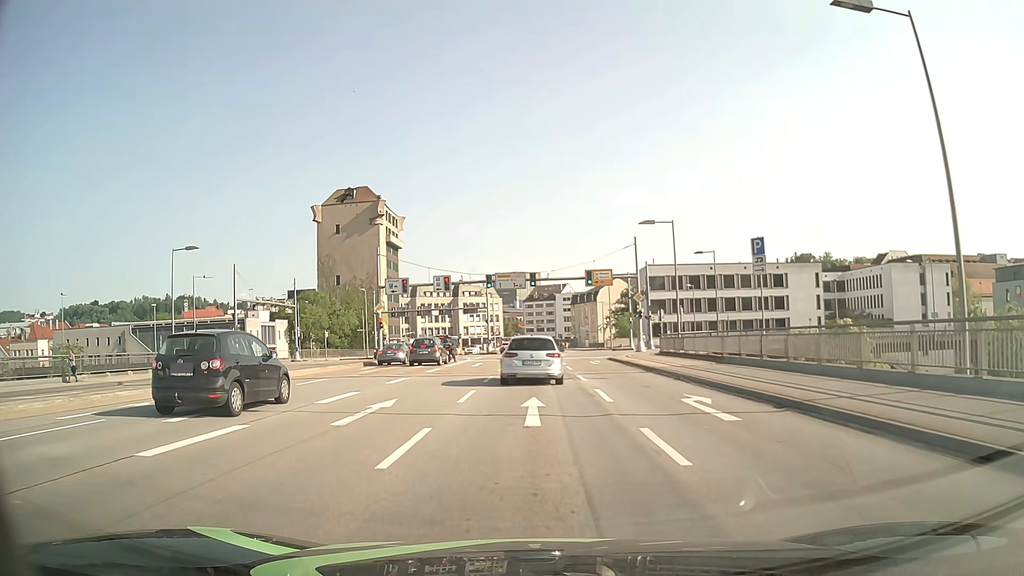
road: primary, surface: asphalt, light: Day
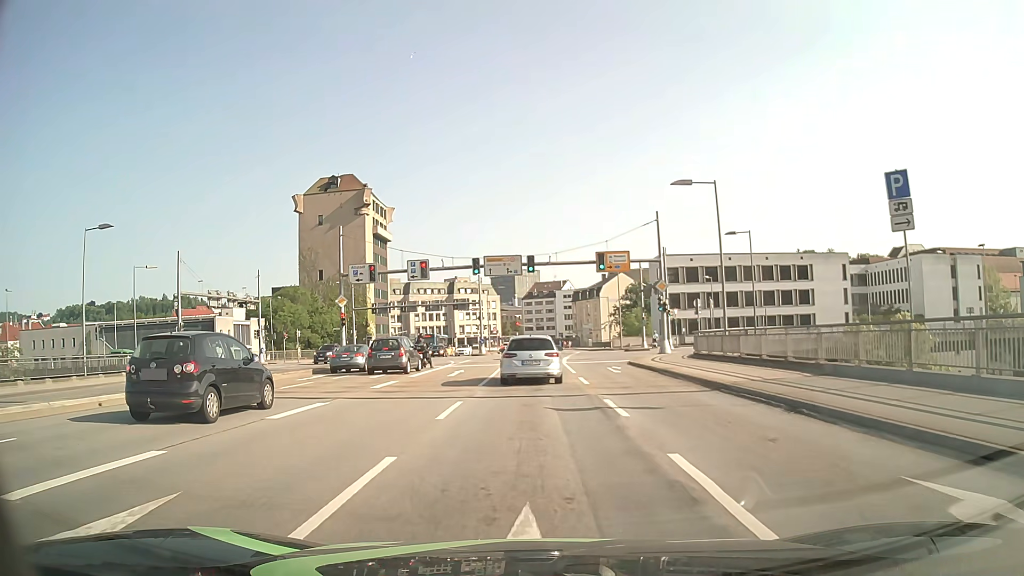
(0.0, +9.7) m; 0°
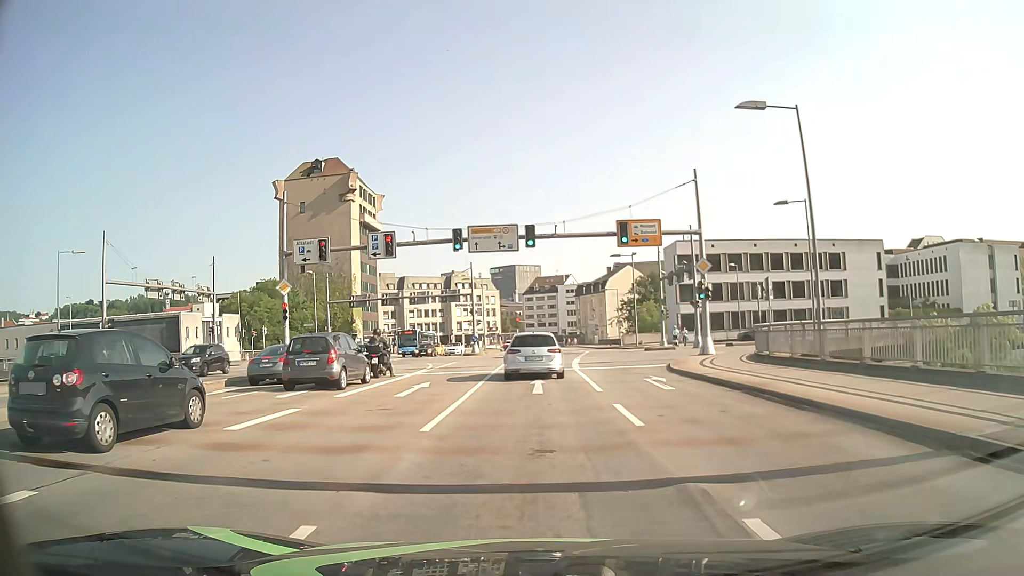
(0.0, +9.8) m; 0°
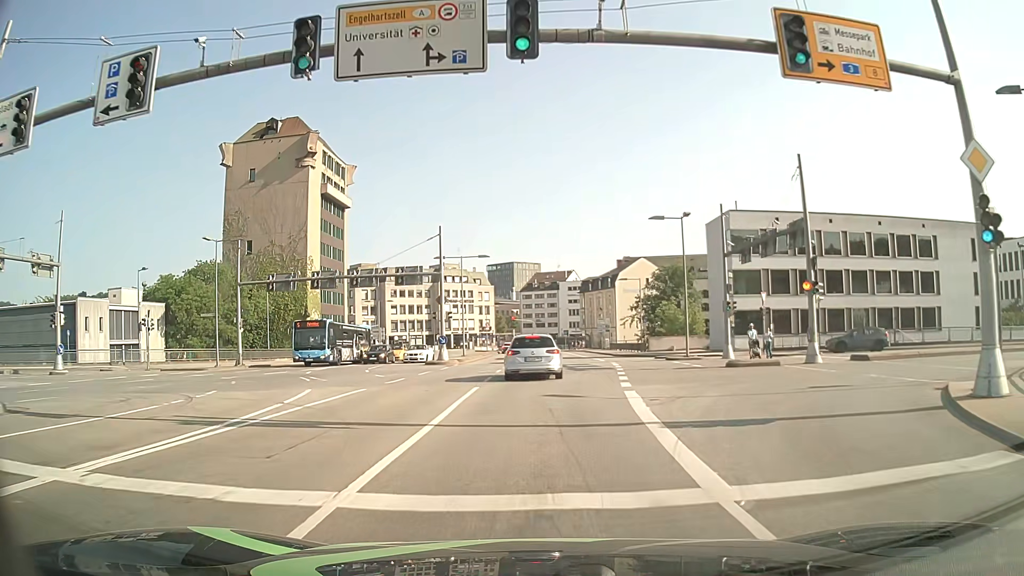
(-0.1, +20.5) m; 0°
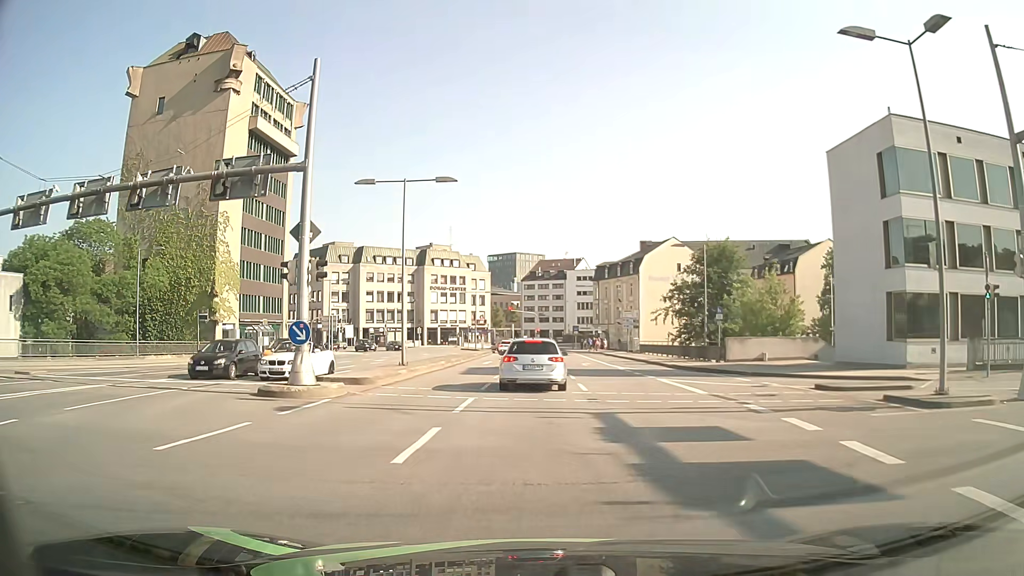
(-0.2, +25.7) m; 0°
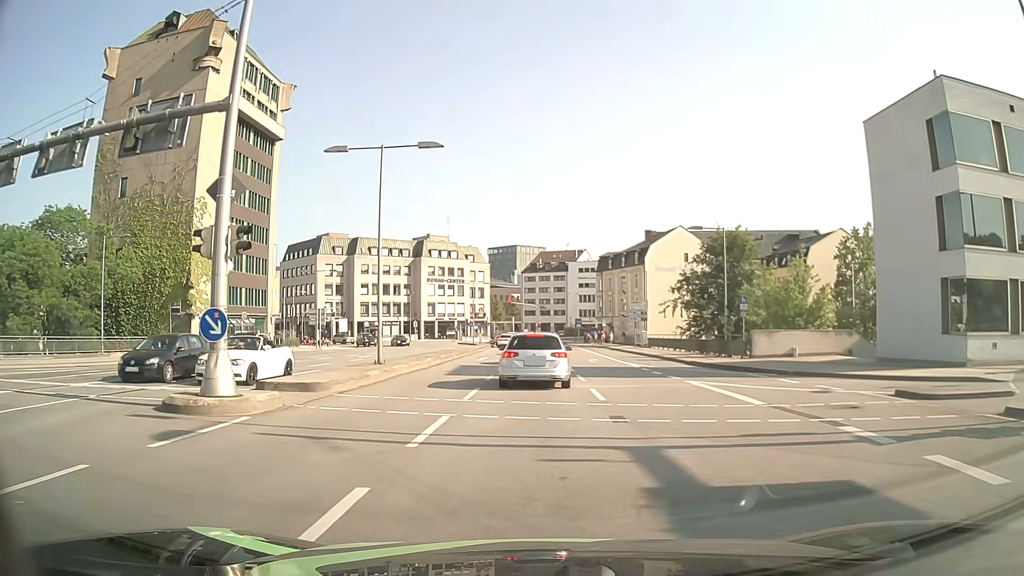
(0.0, +4.5) m; 0°
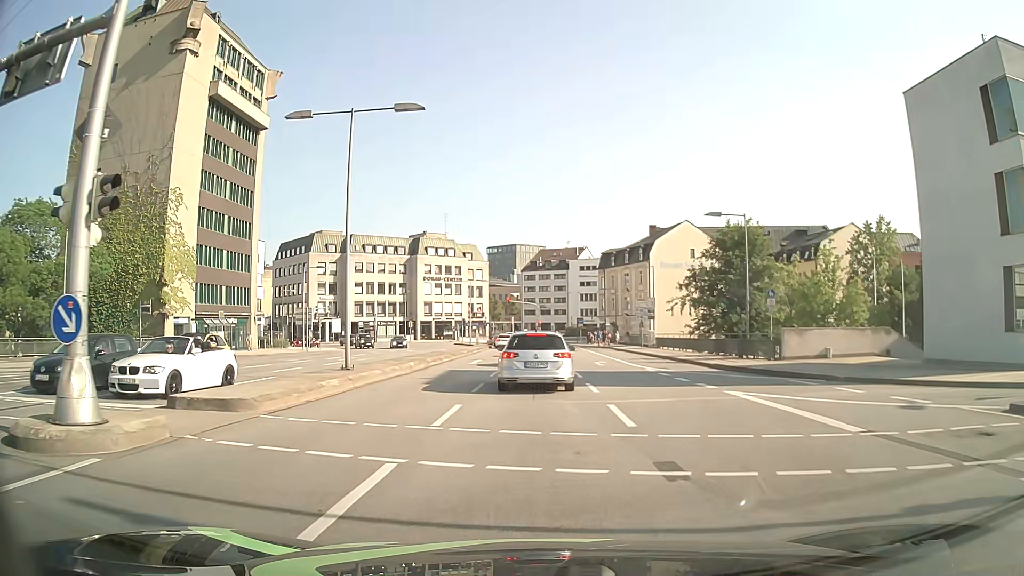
(0.0, +4.2) m; 0°
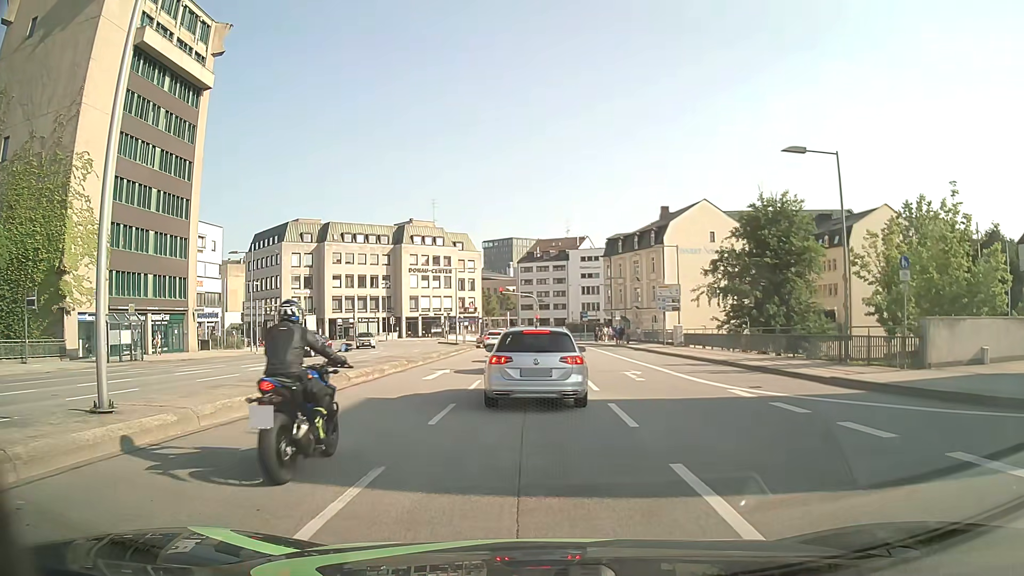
(0.0, +11.8) m; 0°
(0, +10) (0, +20) (0, +30) (0, +40) (0, +50) (0, +60) (-1, +70) (-6, +79) (-13, +86) (-21, +91) m
